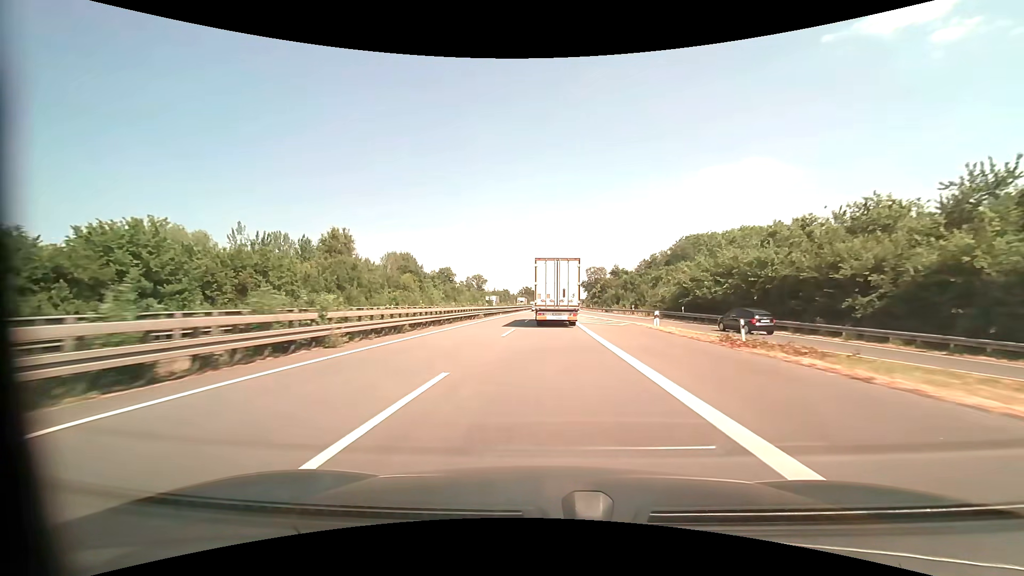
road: motorway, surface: asphalt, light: Day
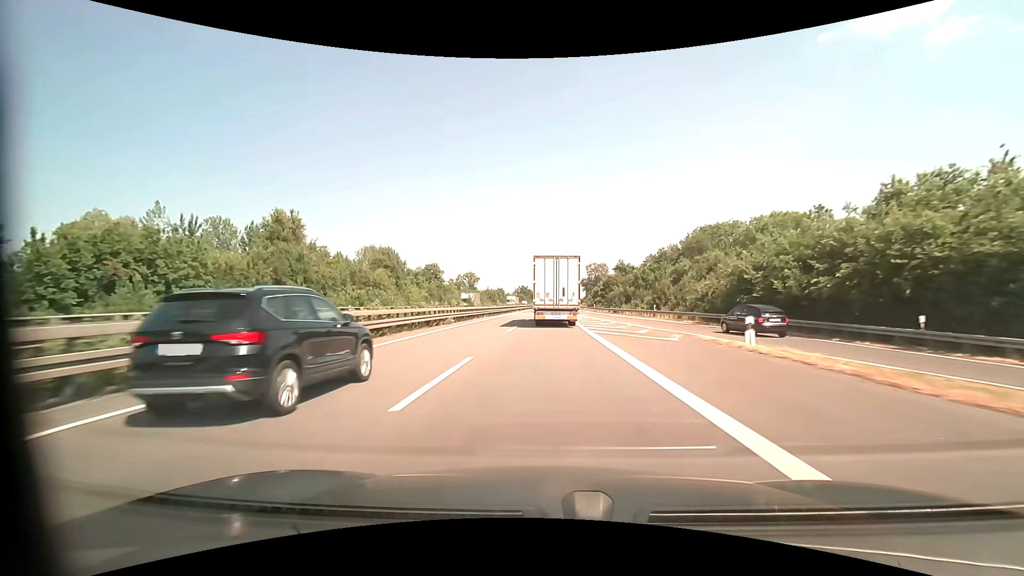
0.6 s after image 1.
(+0.1, +14.8) m; 0°
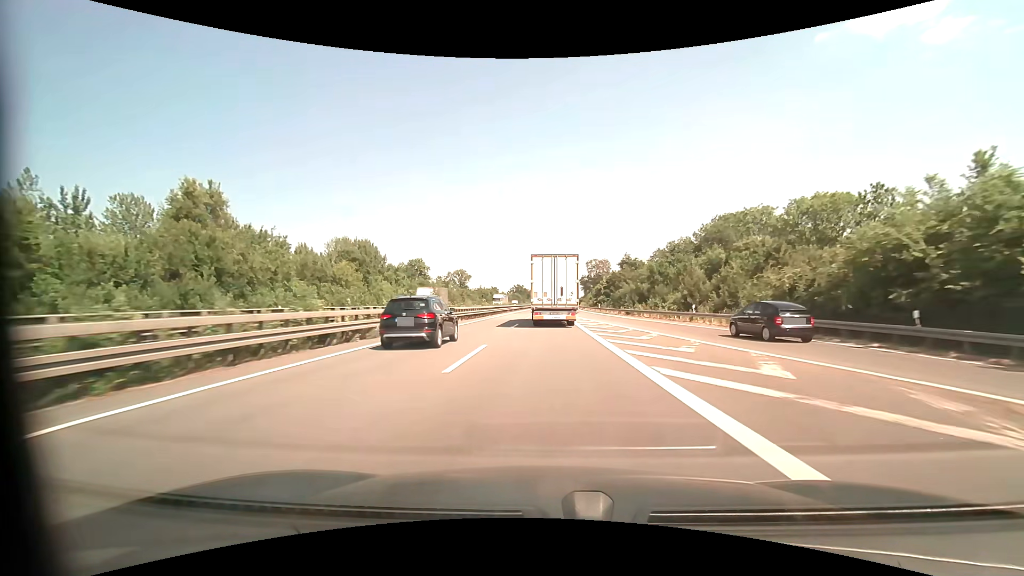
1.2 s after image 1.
(0.0, +14.5) m; 0°
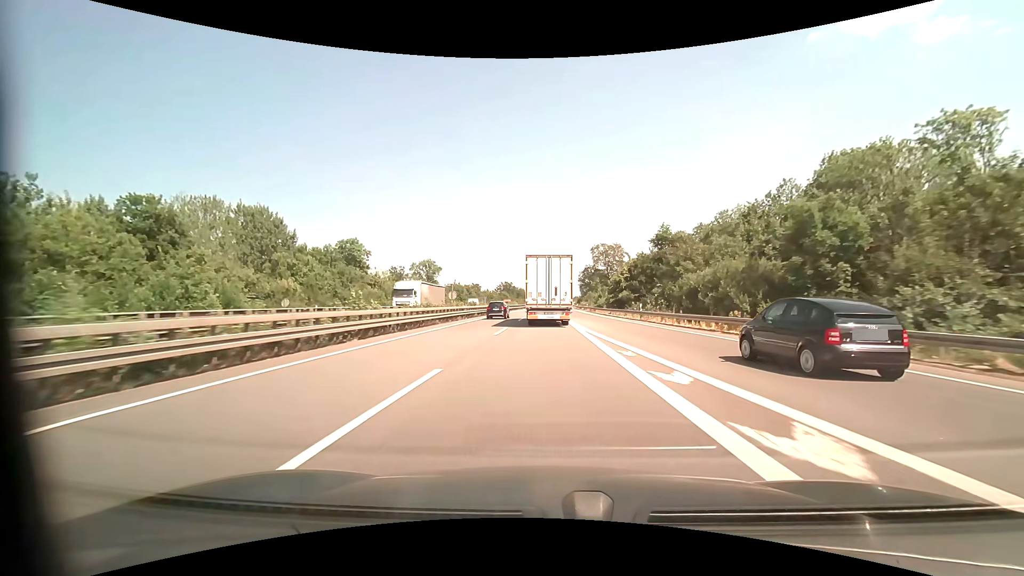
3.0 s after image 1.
(+0.3, +41.4) m; +1°
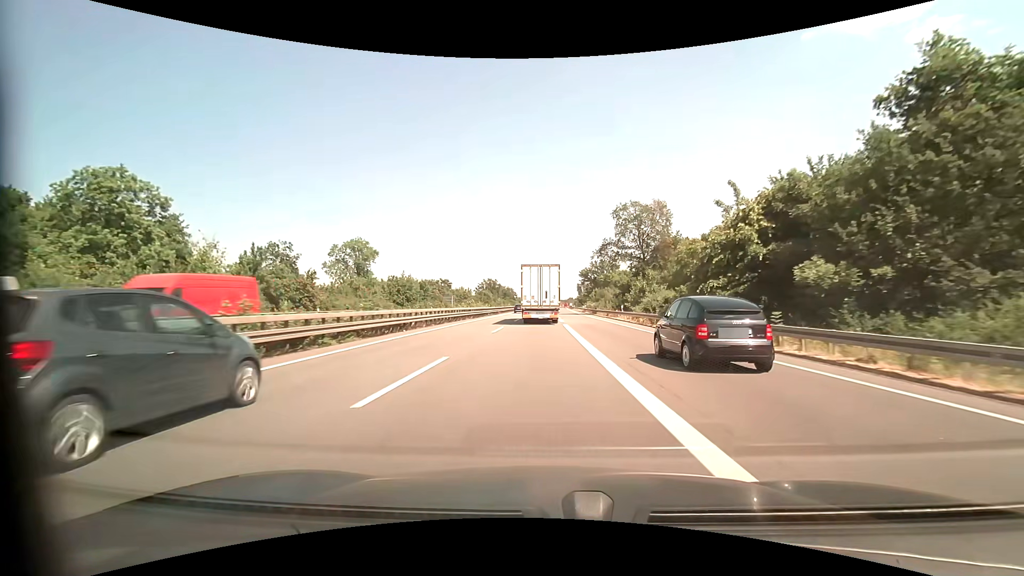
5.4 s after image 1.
(+0.3, +50.3) m; +1°
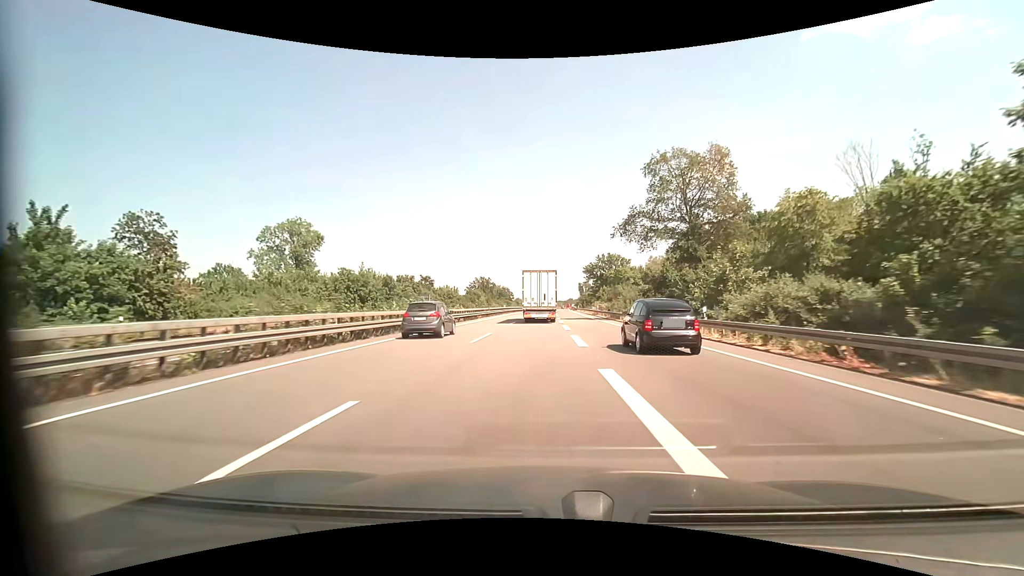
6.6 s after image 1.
(+0.1, +23.7) m; 0°
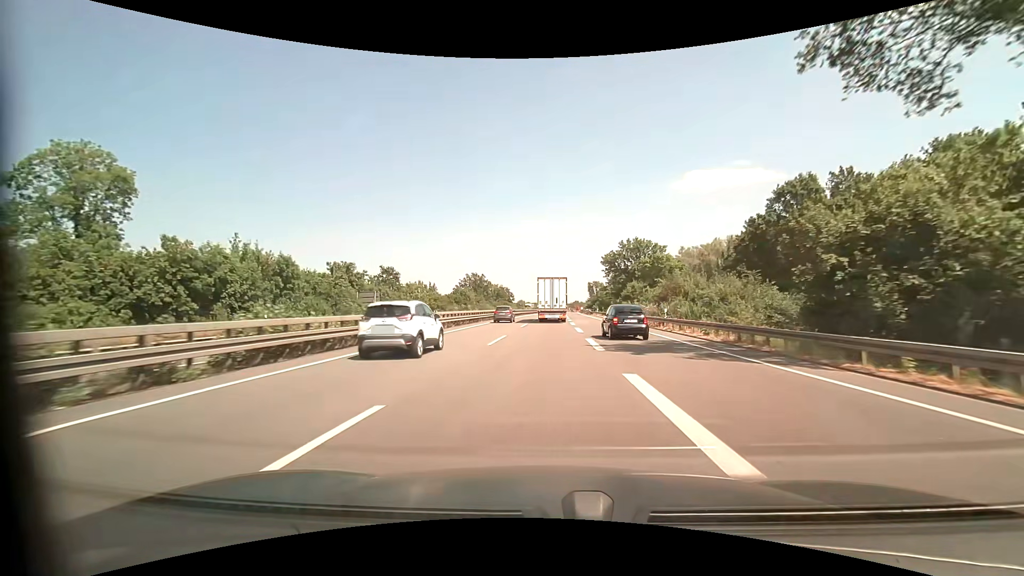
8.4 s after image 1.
(-0.3, +36.2) m; -1°
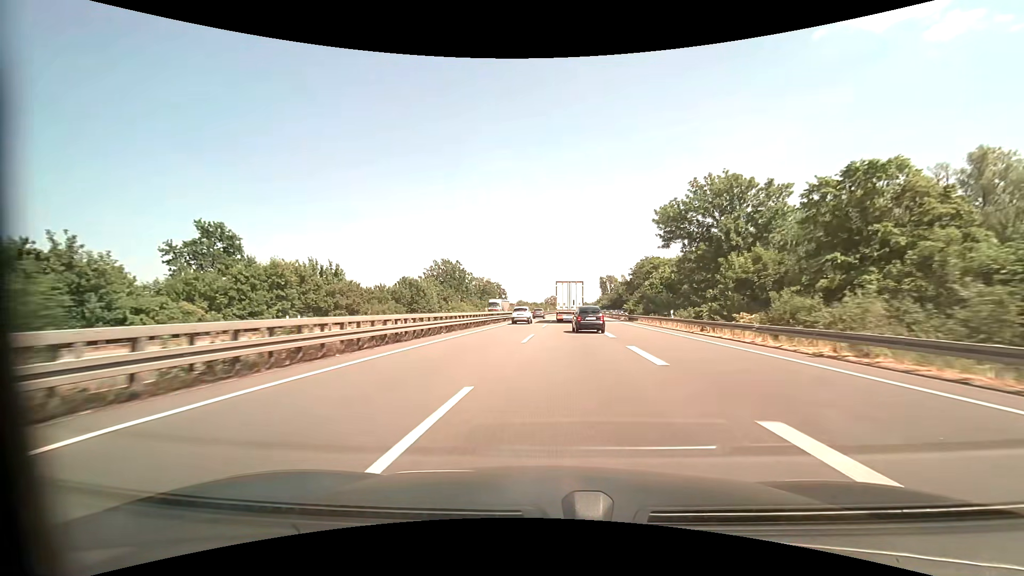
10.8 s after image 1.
(+0.1, +52.6) m; 0°
(0, +10) (0, +20) (0, +30) (0, +40) (-1, +50) (-1, +60) (-1, +70) (-1, +80) (0, +90) (0, +100) m
